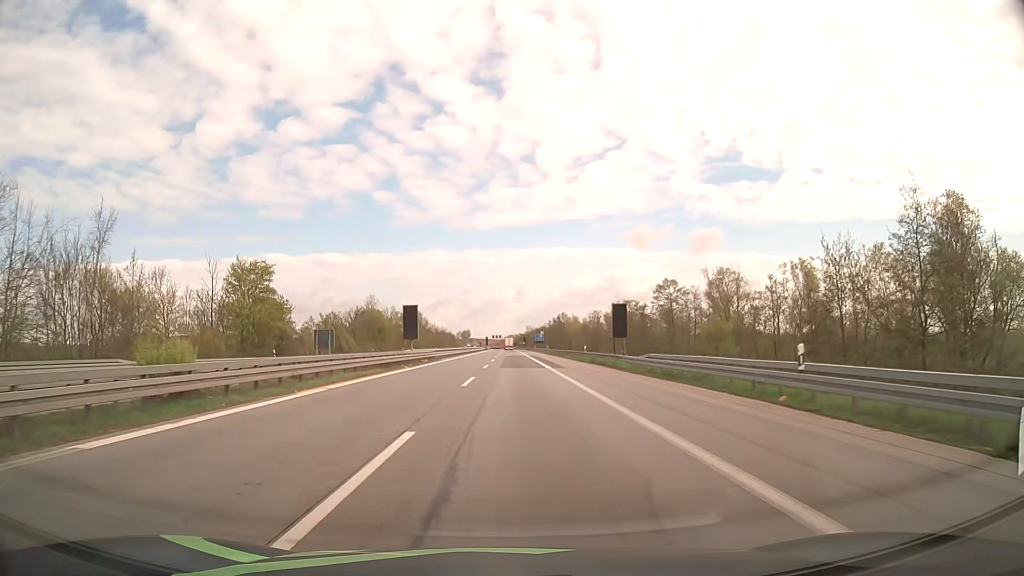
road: motorway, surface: asphalt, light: Day
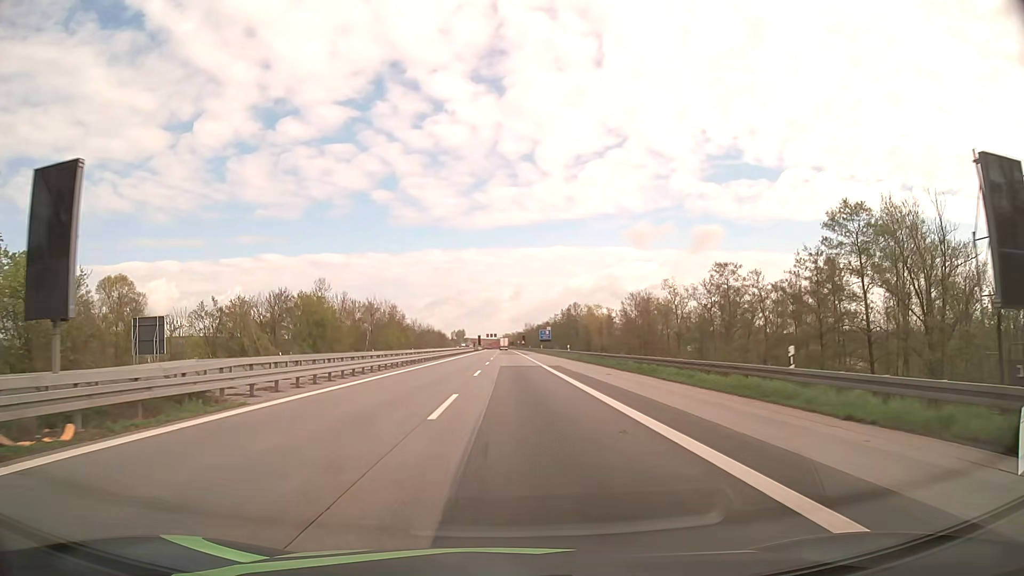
(+0.1, +44.8) m; 0°
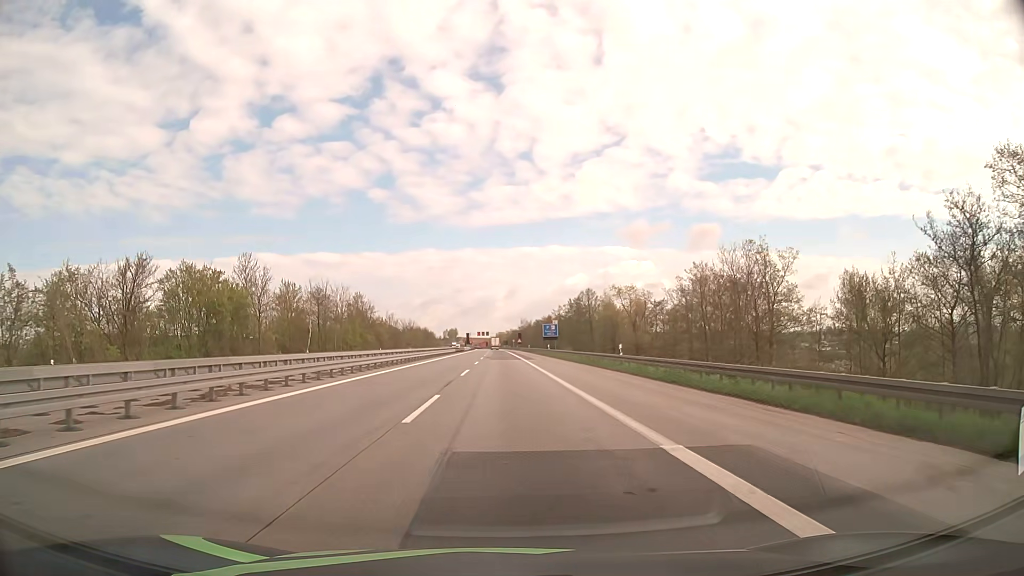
(+0.2, +36.0) m; +1°
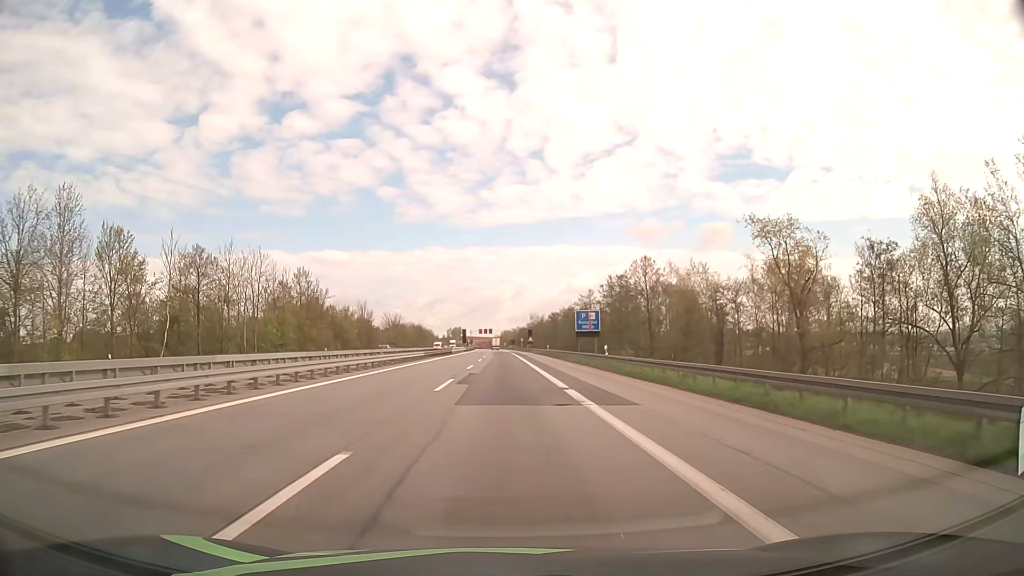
(-0.3, +44.7) m; -1°
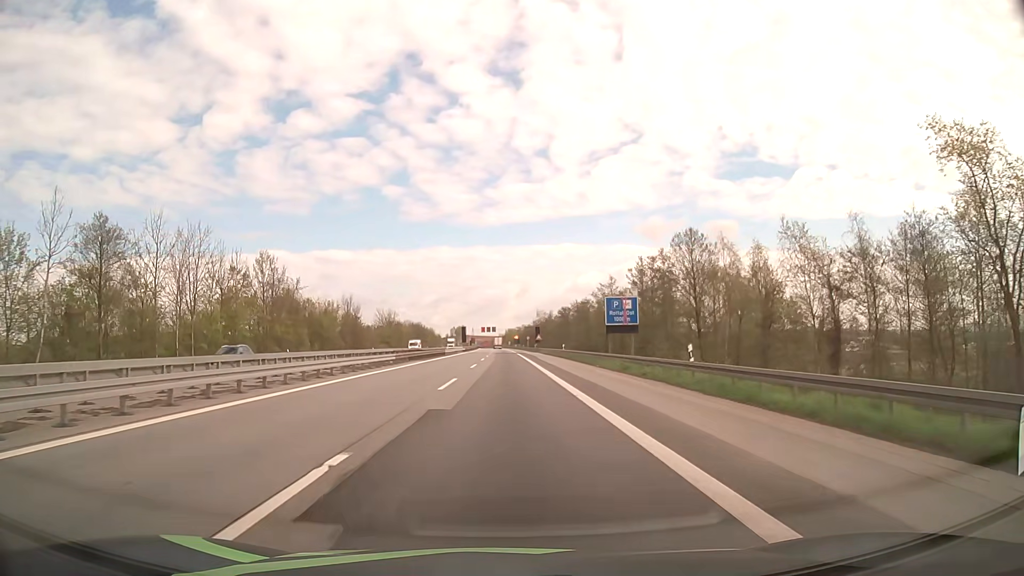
(0.0, +17.6) m; 0°
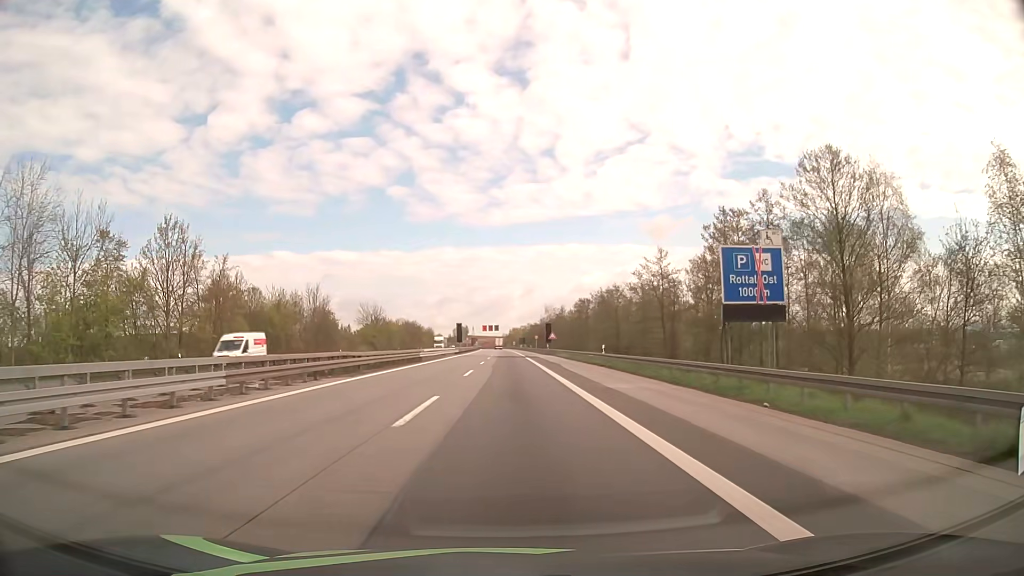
(-0.1, +26.3) m; 0°
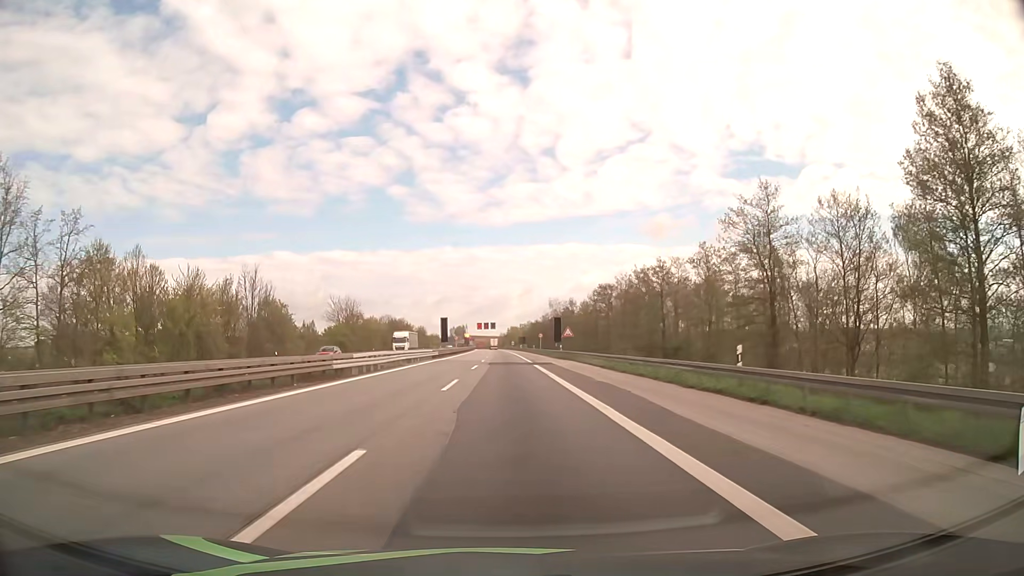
(0.0, +26.3) m; 0°
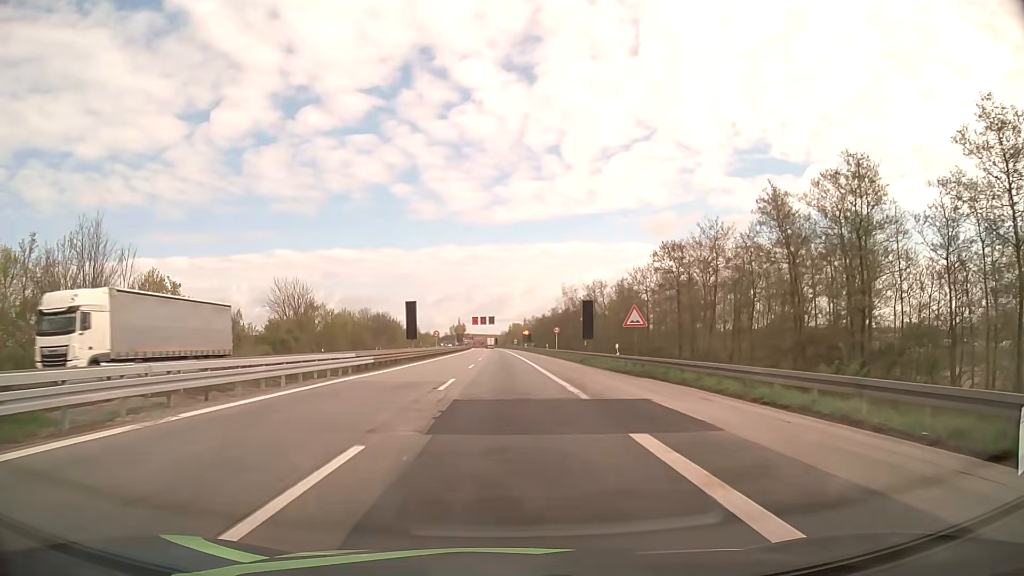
(+0.2, +35.0) m; 0°
